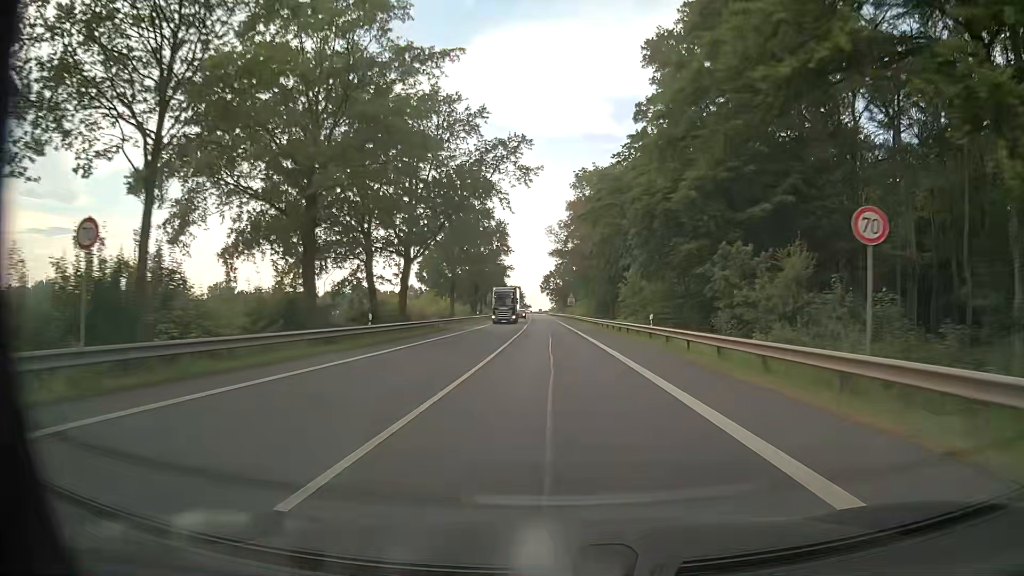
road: primary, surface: asphalt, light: Day
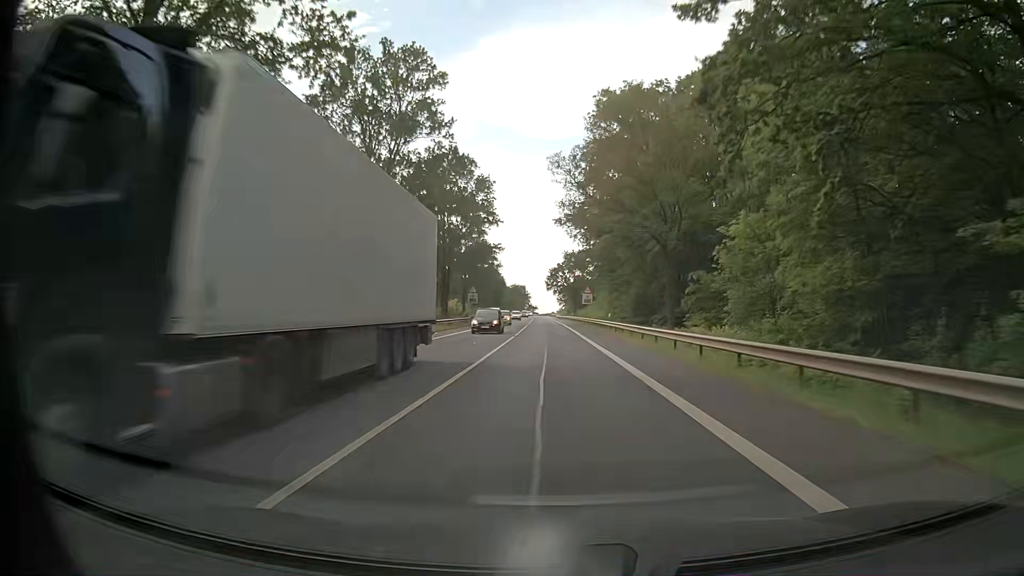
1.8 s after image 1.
(-0.2, +34.8) m; -1°
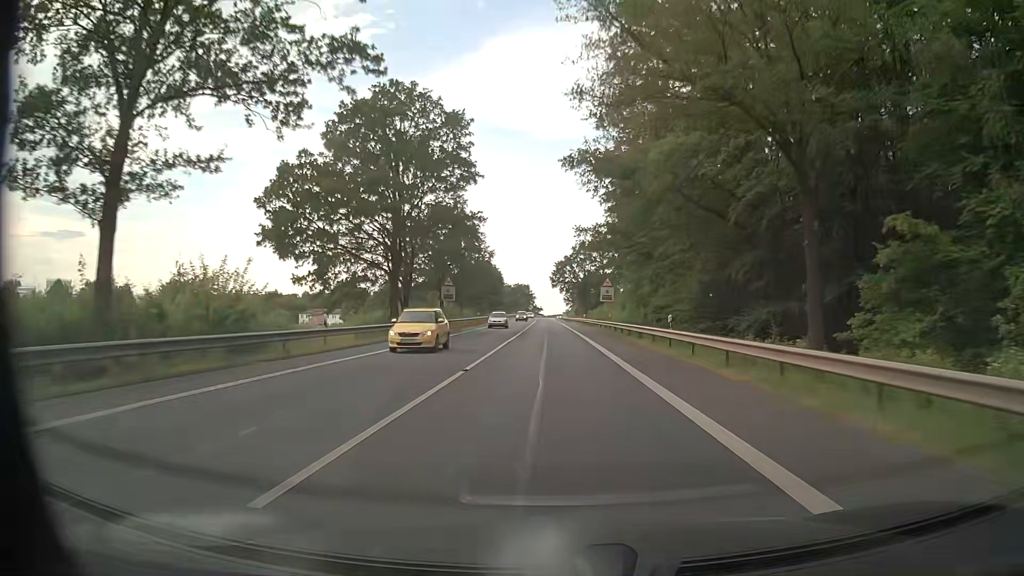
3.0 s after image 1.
(0.0, +23.2) m; 0°
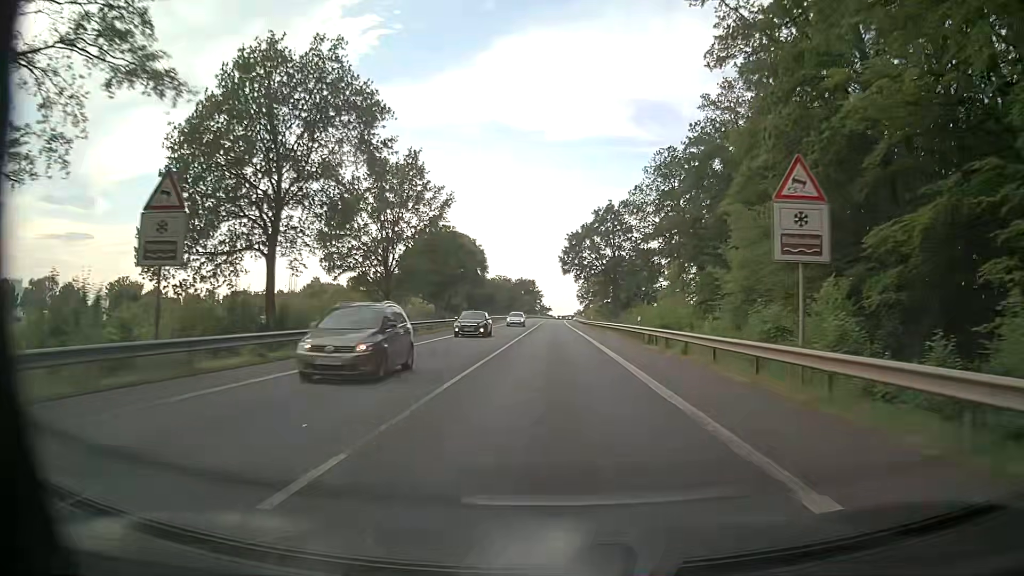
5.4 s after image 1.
(-0.4, +46.4) m; 0°
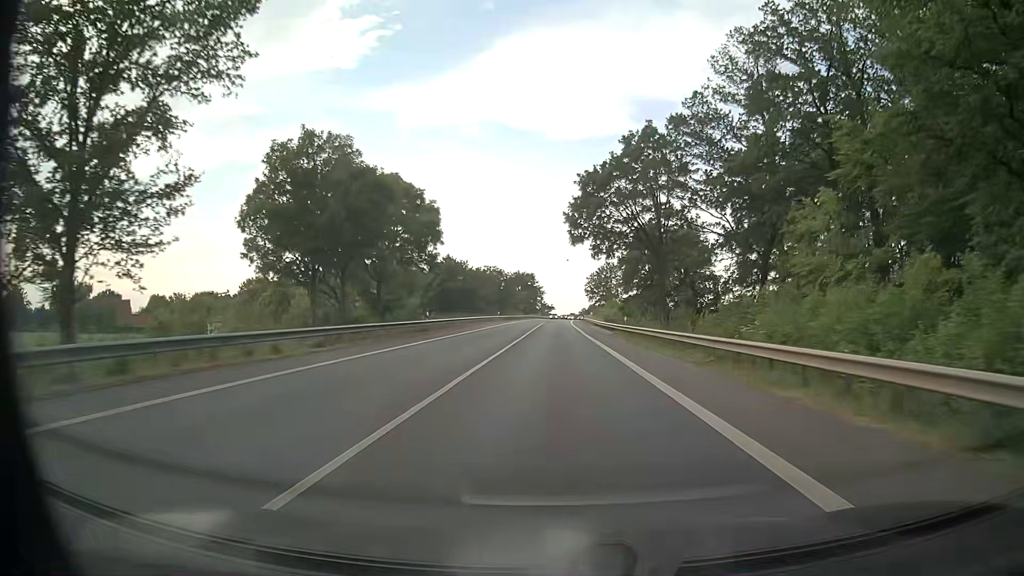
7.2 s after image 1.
(-0.4, +34.8) m; 0°
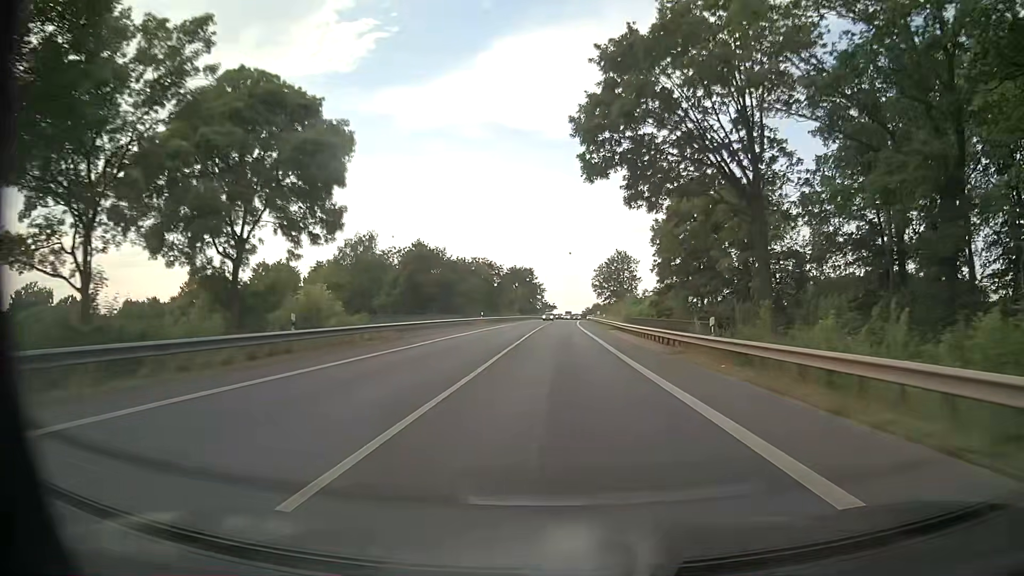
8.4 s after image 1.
(-0.2, +23.2) m; -1°
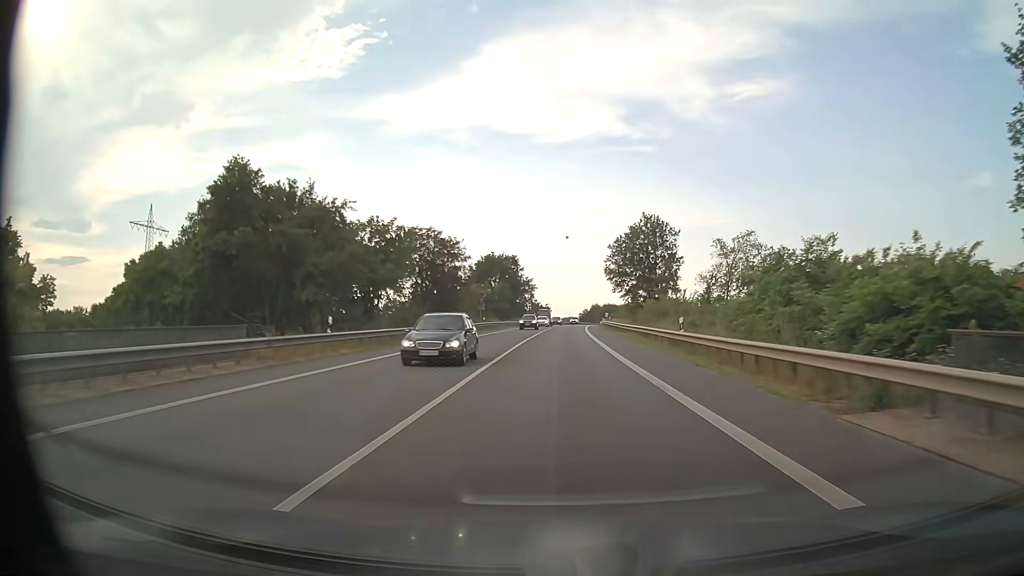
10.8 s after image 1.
(+0.7, +46.4) m; +1°
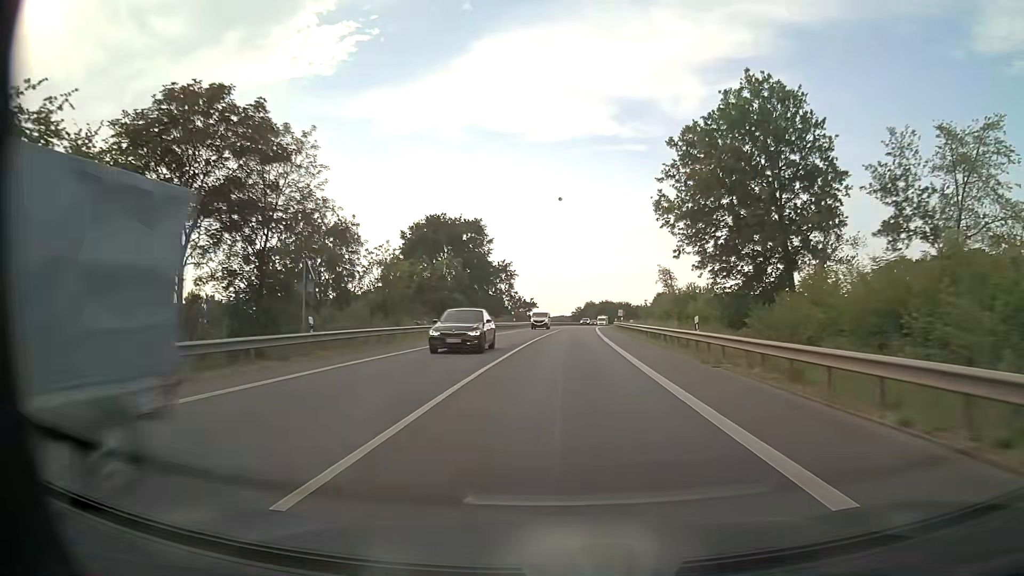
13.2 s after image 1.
(+0.6, +46.5) m; +1°
(0, +10) (0, +20) (0, +30) (0, +40) (+1, +50) (+1, +60) (+2, +70) (+2, +80) (+3, +90) (+4, +100) m
